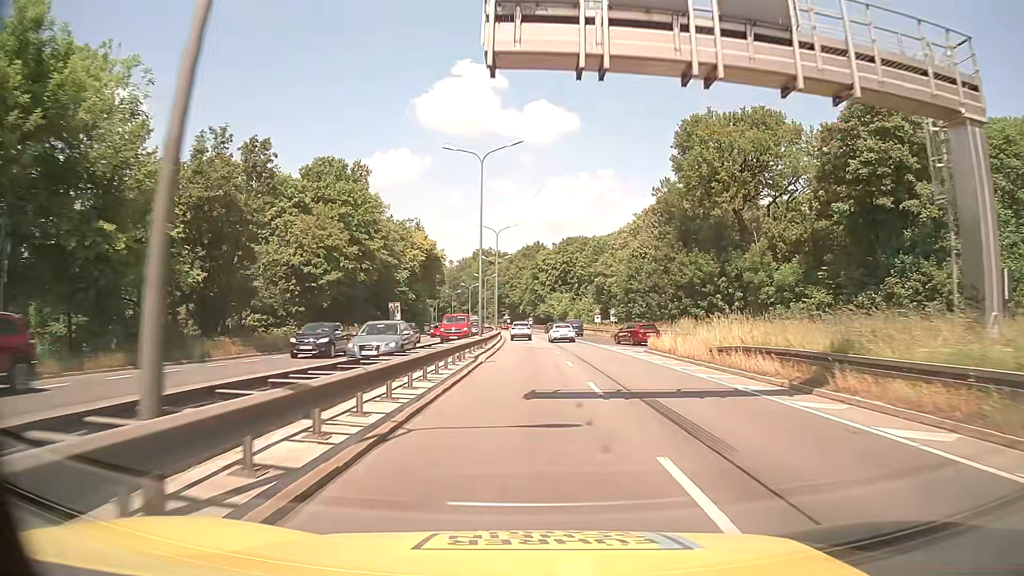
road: trunk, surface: asphalt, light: Day
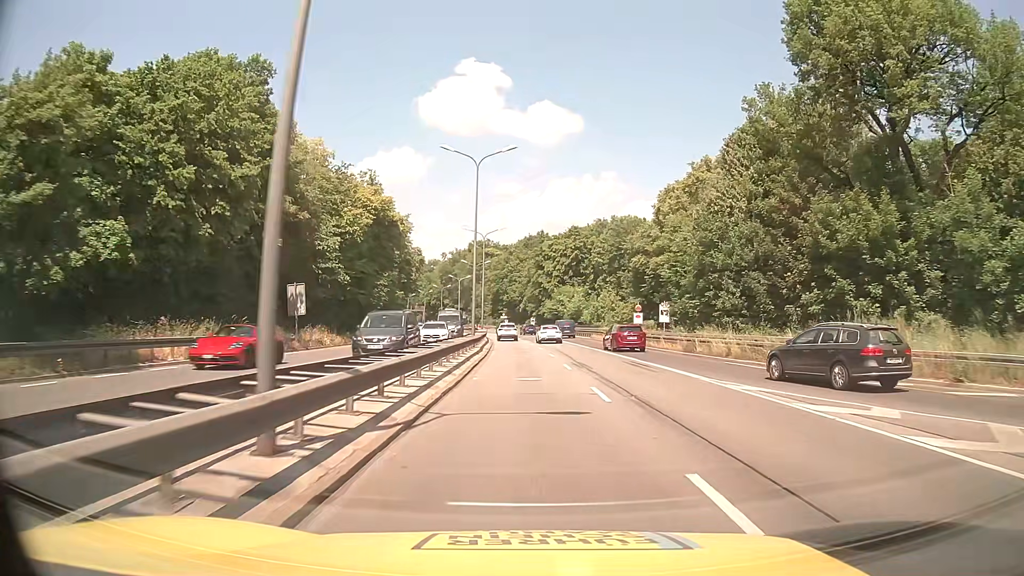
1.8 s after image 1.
(0.0, +27.7) m; 0°
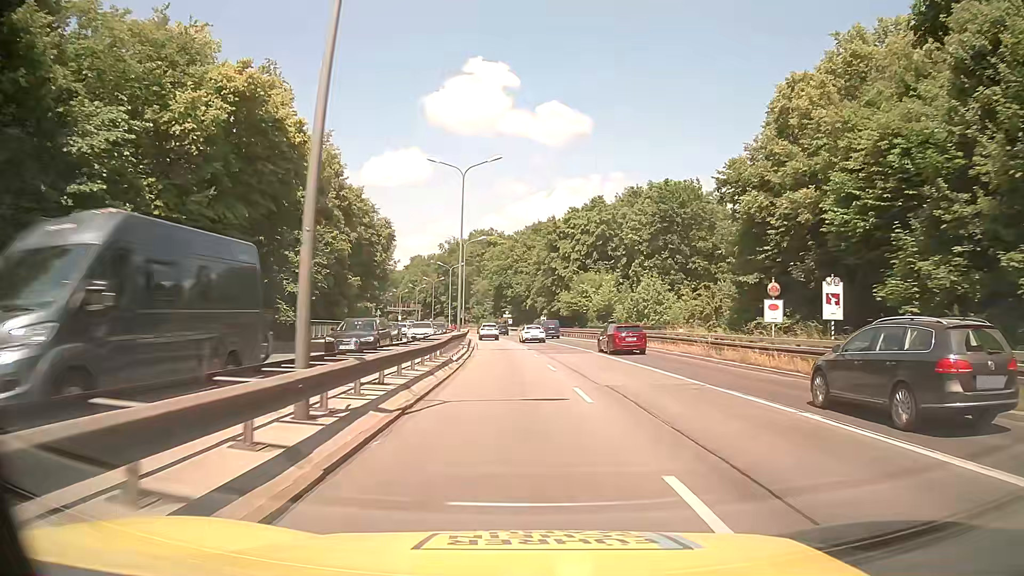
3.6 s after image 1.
(0.0, +27.0) m; 0°
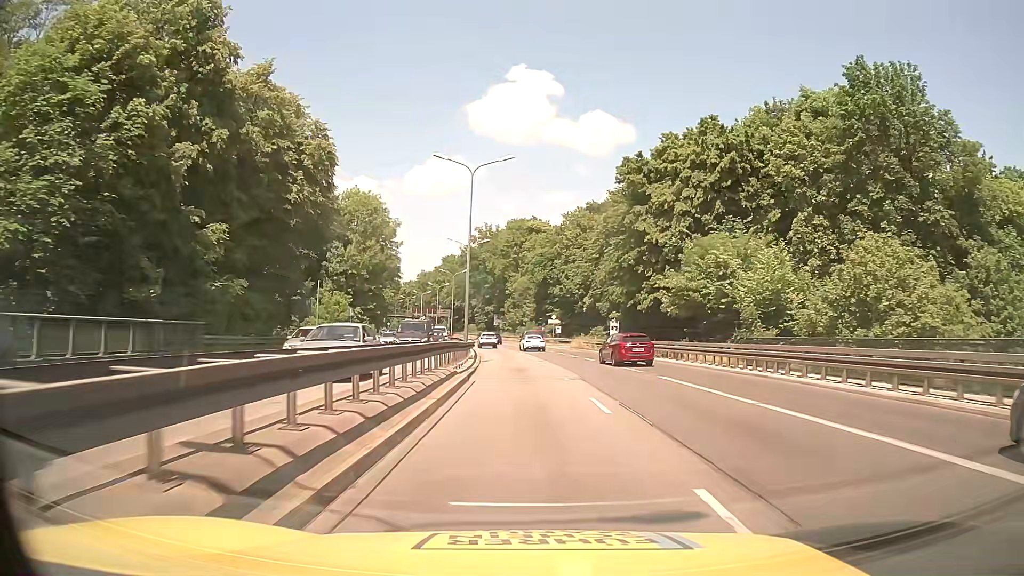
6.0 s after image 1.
(-1.4, +36.2) m; -4°
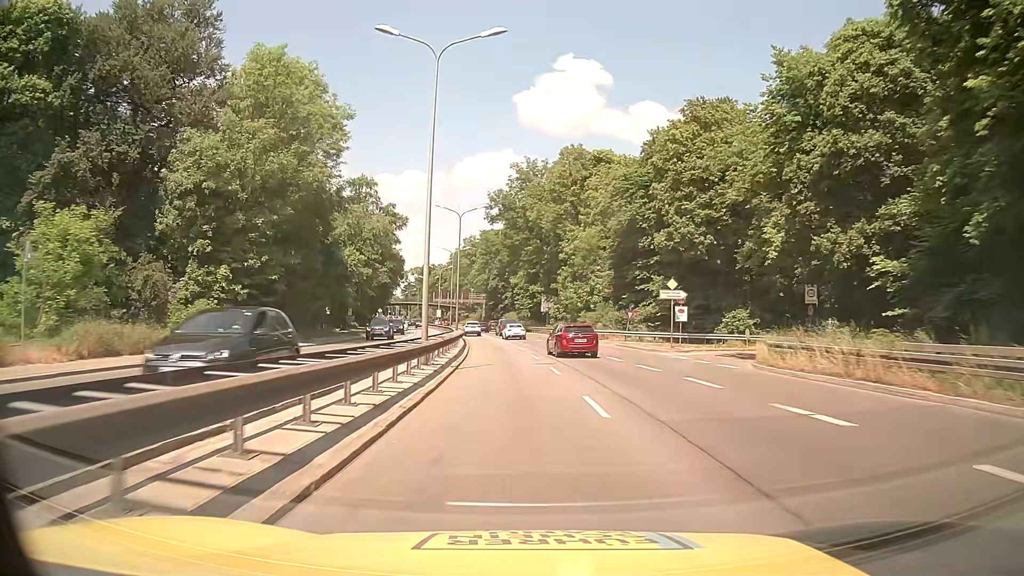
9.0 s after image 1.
(-1.5, +46.9) m; -5°
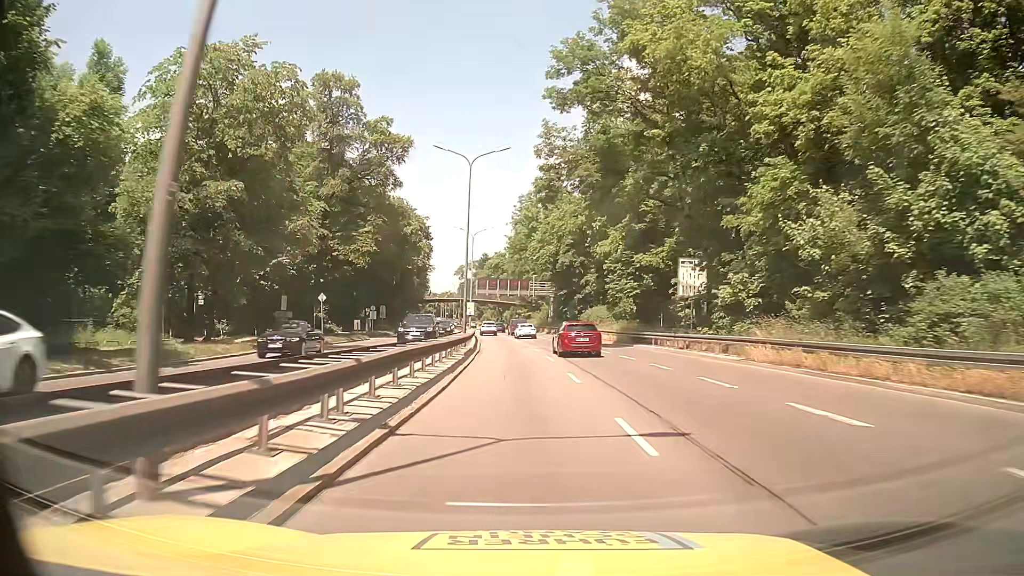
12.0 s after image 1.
(-1.8, +48.2) m; -6°
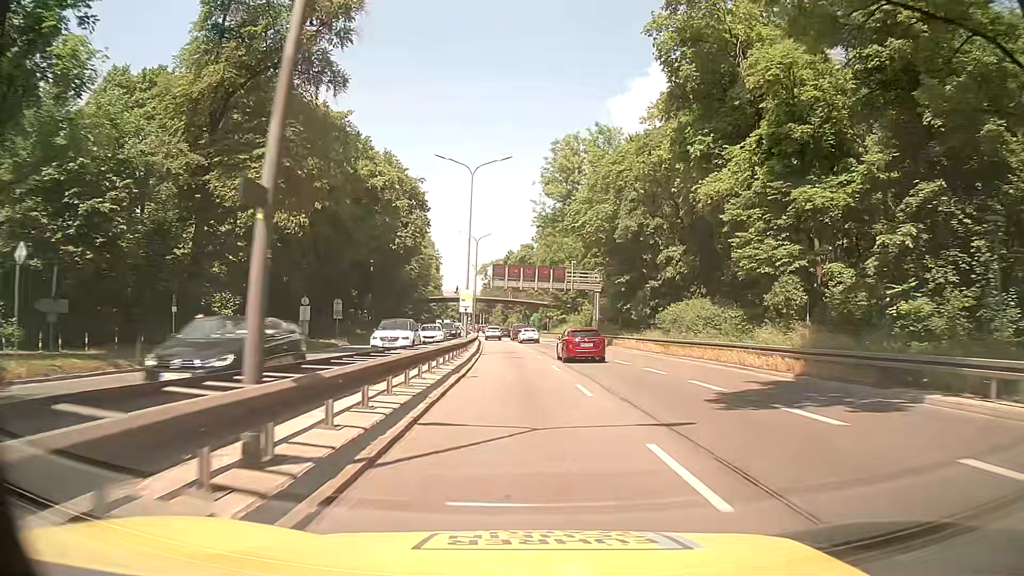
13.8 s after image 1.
(-0.3, +29.0) m; -2°
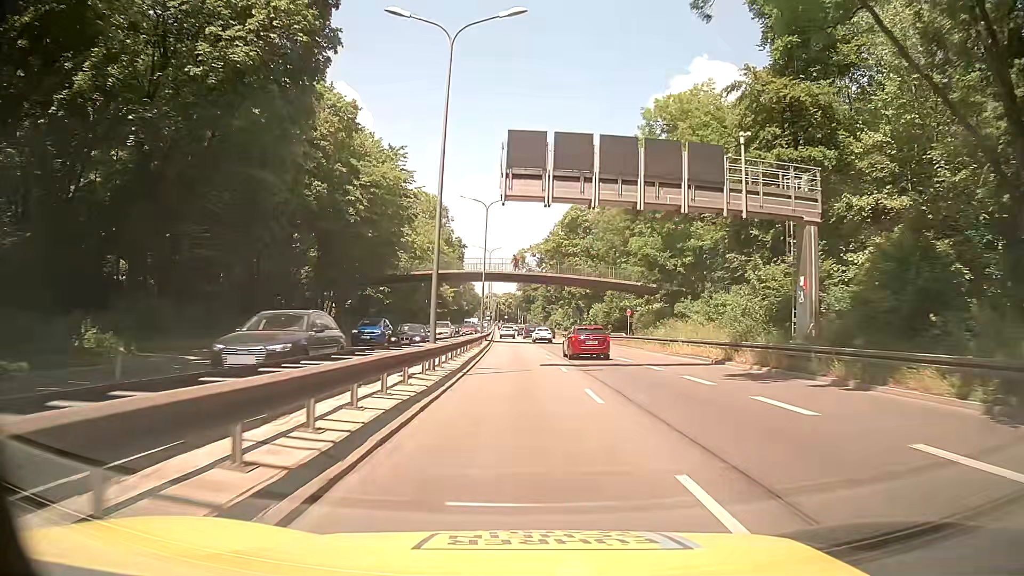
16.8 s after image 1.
(-1.4, +46.9) m; -3°
(0, +10) (0, +20) (-1, +30) (-1, +40) (-2, +50) (-2, +60) (-2, +70) (-3, +80) (-3, +90) (-4, +100) m
